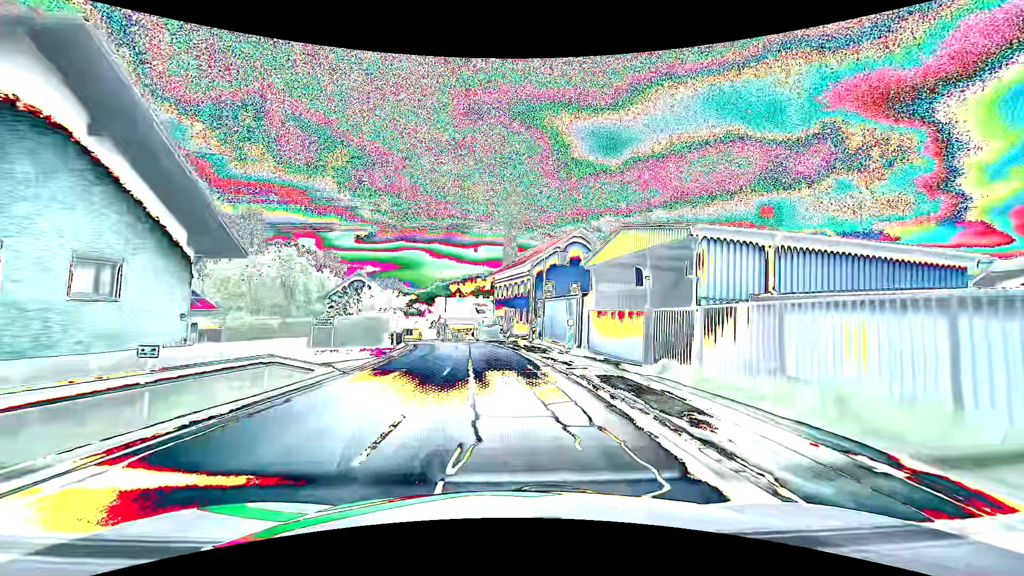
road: secondary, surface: asphalt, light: Day
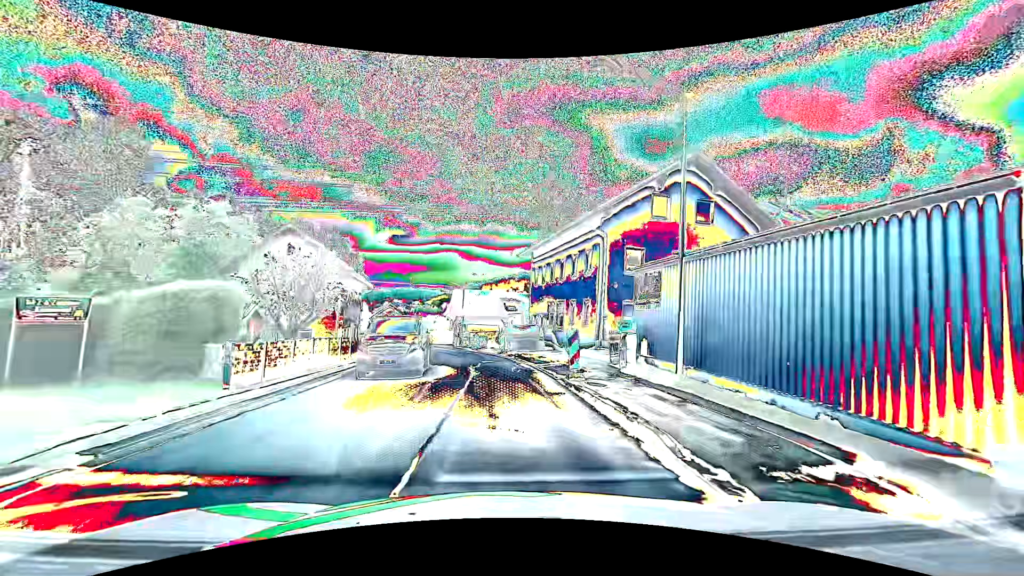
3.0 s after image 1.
(-0.7, +22.3) m; -4°
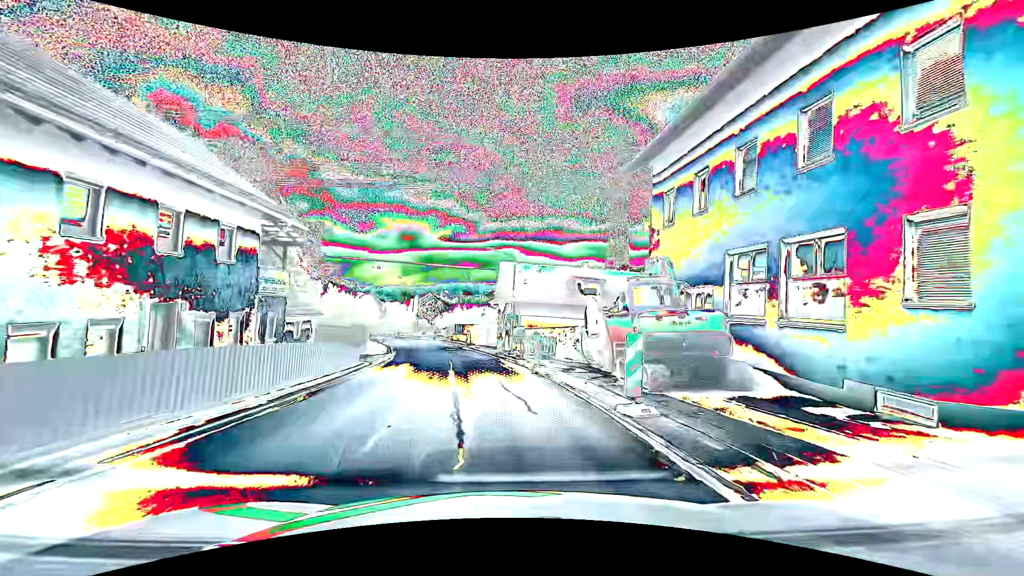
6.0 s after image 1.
(-1.1, +22.4) m; -6°
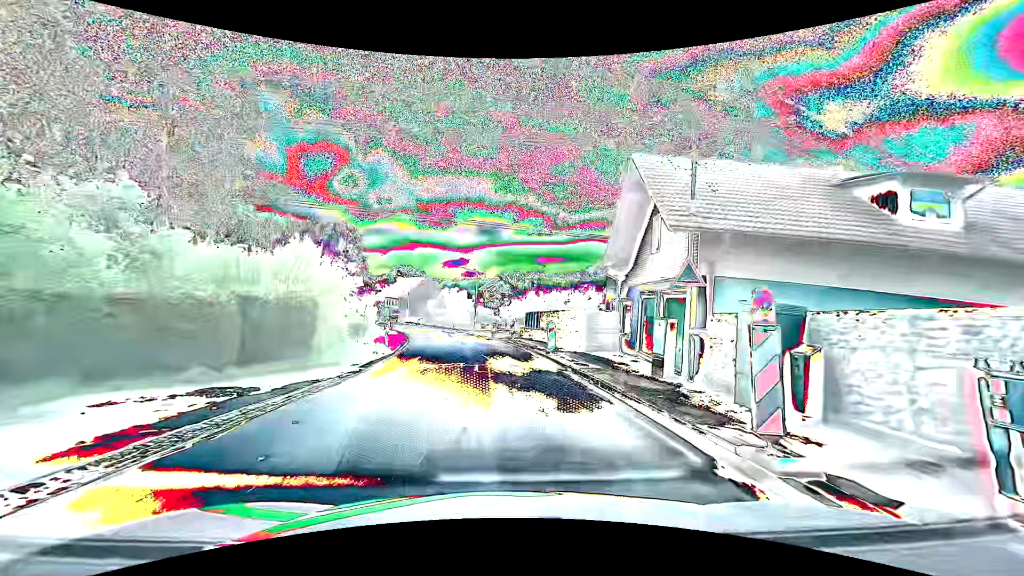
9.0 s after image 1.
(-2.1, +25.5) m; -9°
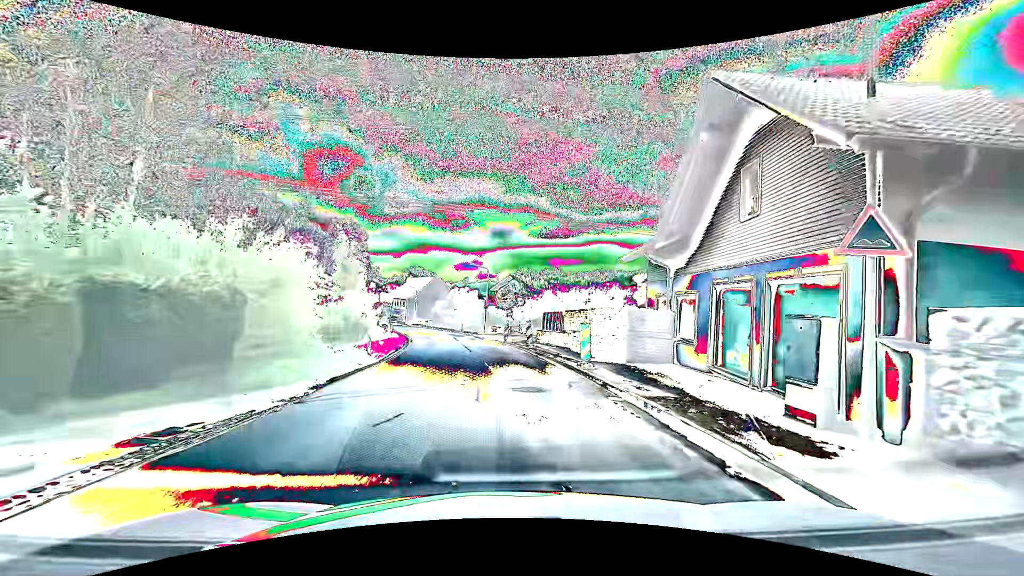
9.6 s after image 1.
(-0.1, +5.8) m; -1°
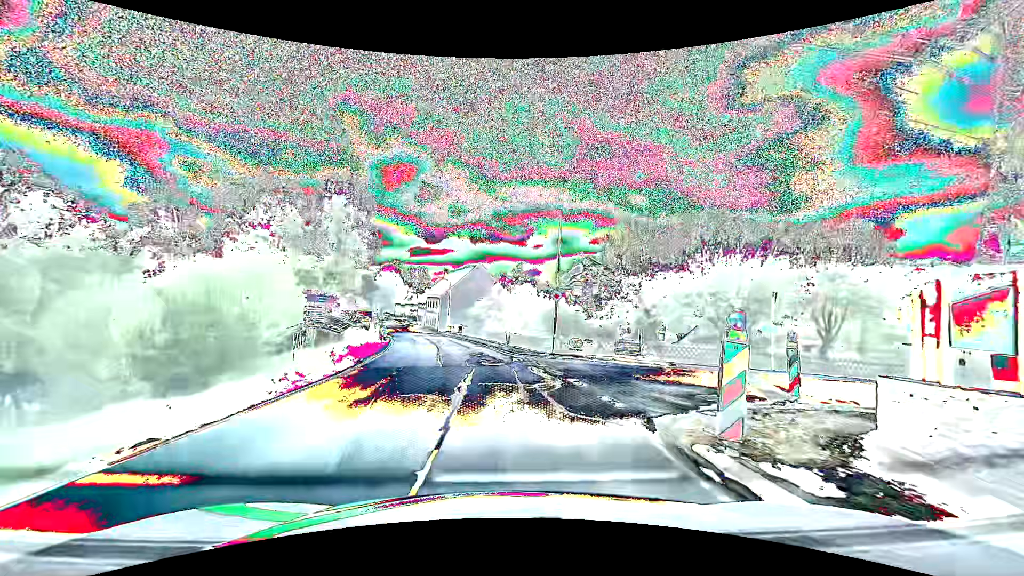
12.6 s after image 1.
(-1.7, +30.1) m; -7°
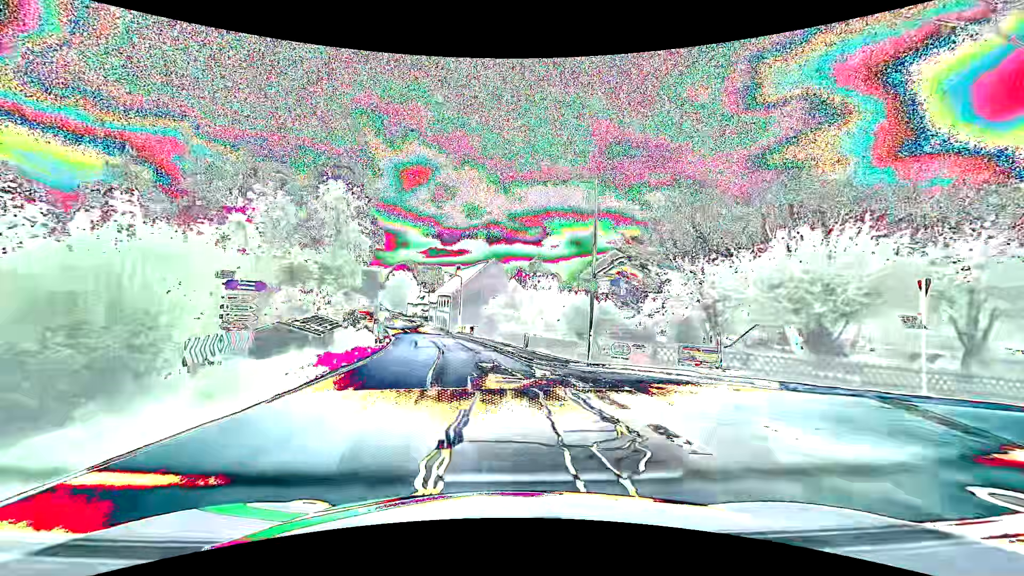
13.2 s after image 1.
(-0.1, +6.2) m; -1°
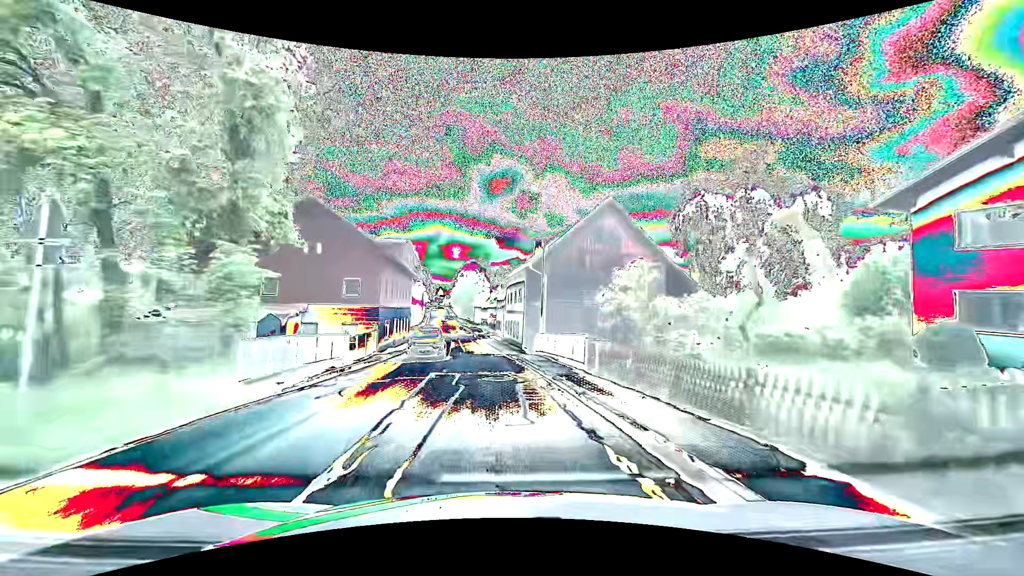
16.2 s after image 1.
(-3.1, +33.7) m; -9°
(0, +10) (-1, +20) (-2, +30) (-3, +40) (-4, +50) (-5, +60) (-7, +70) (-8, +80) (-9, +89) (-11, +99) m
